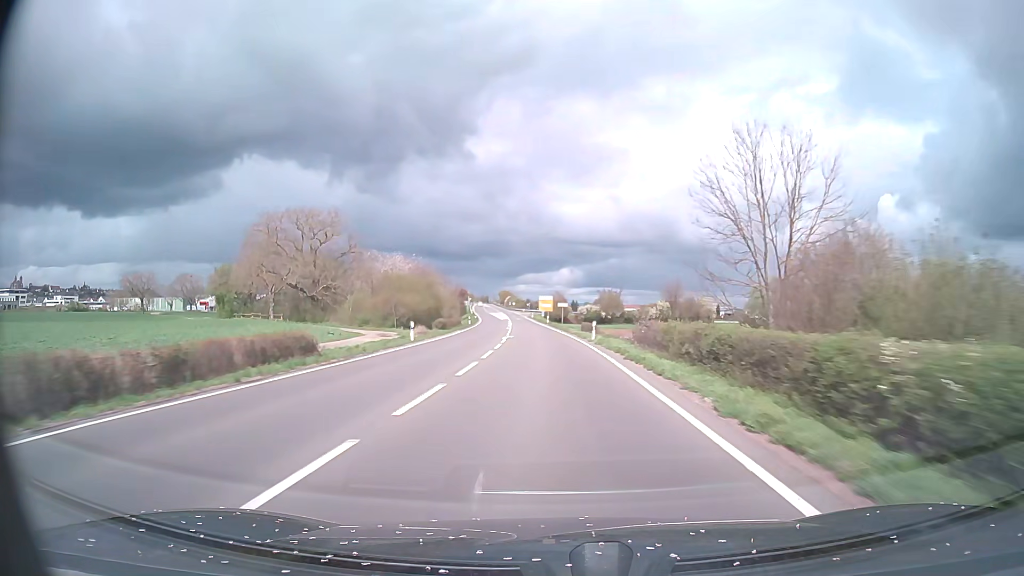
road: secondary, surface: asphalt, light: Day
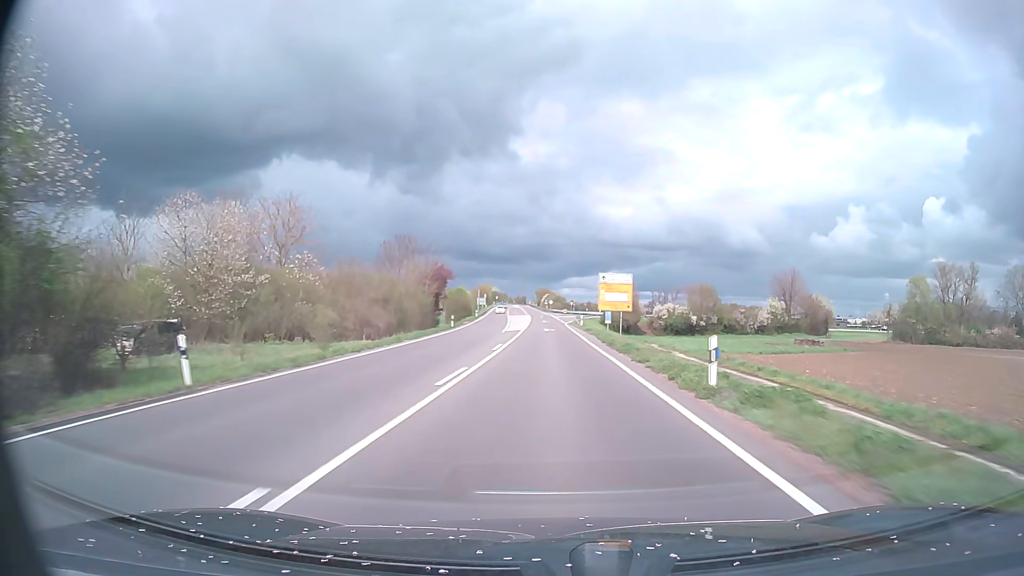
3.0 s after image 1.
(-2.7, +74.2) m; -4°
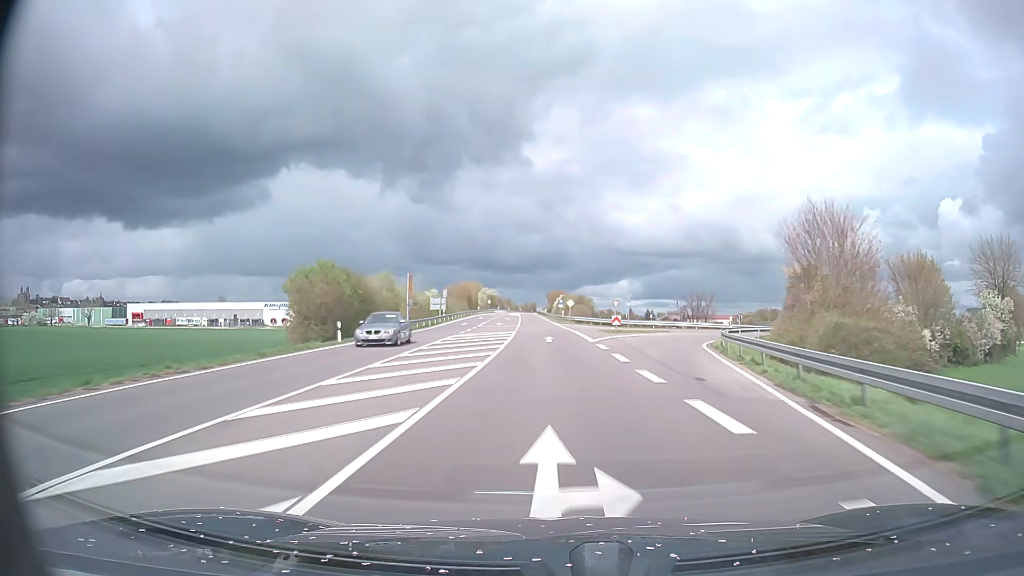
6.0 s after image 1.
(-0.9, +74.0) m; -1°
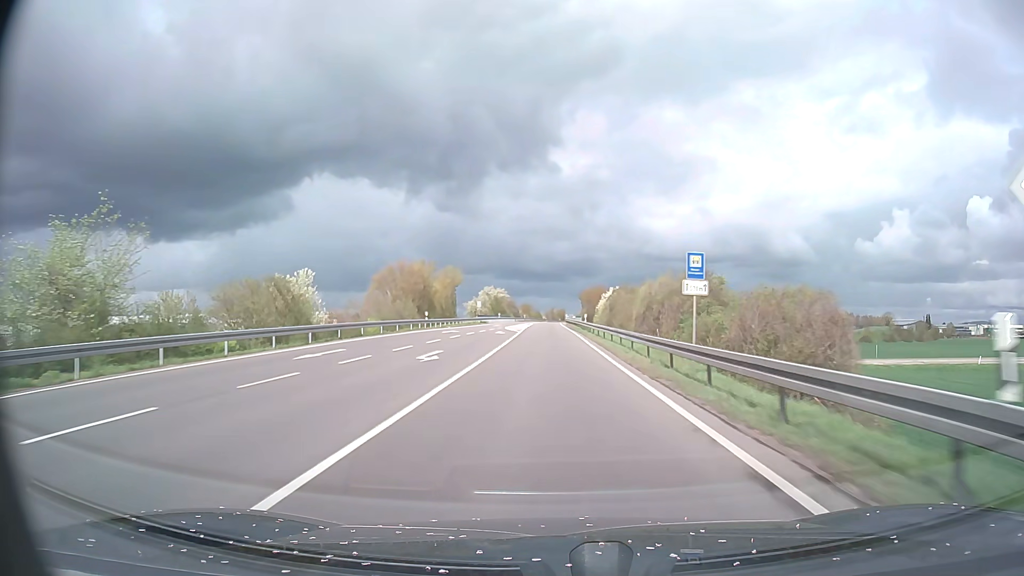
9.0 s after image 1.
(-1.7, +73.9) m; -2°
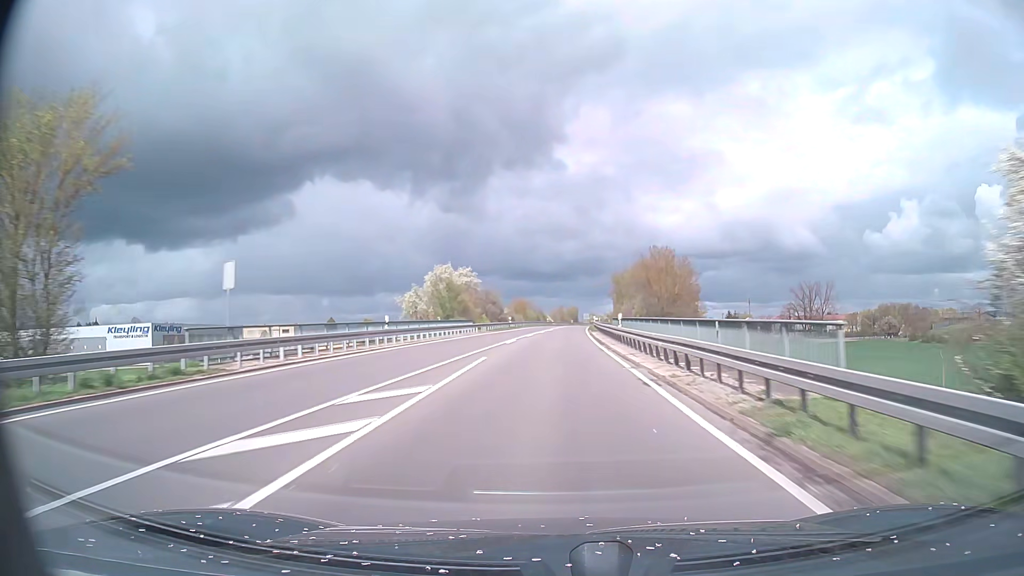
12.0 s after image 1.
(-0.9, +73.8) m; -1°
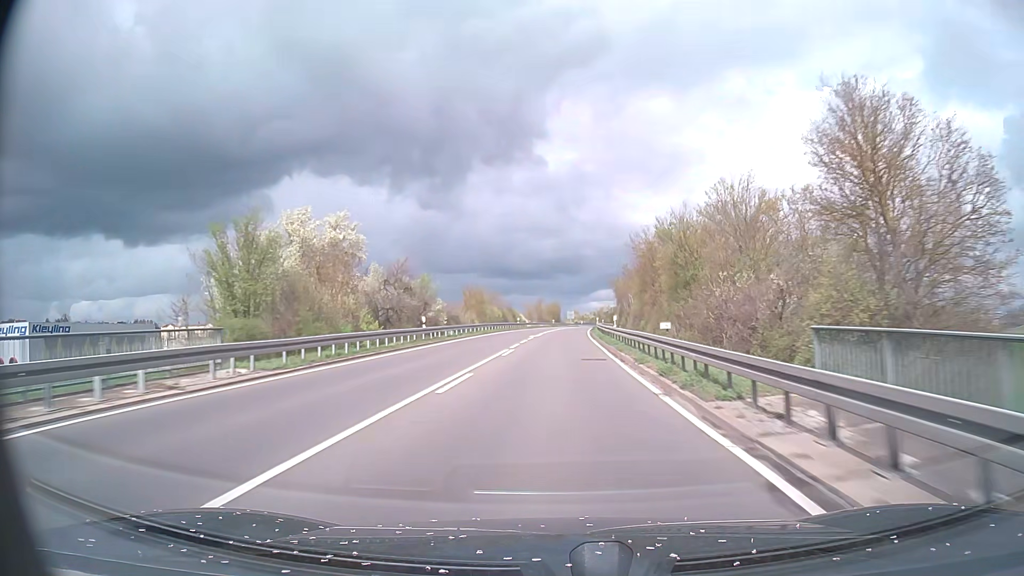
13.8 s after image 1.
(+0.5, +44.5) m; +2°
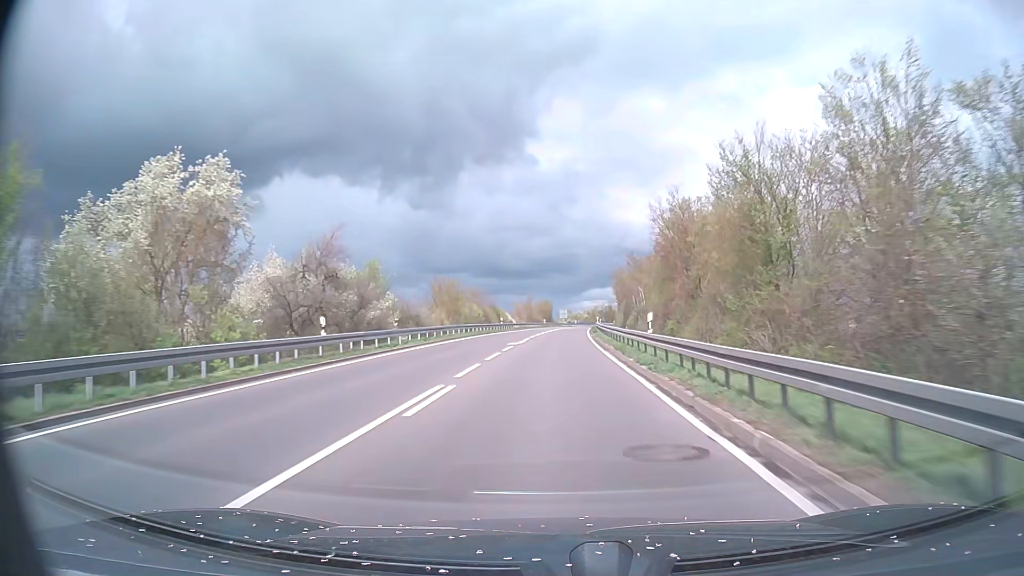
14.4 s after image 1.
(+0.1, +14.8) m; +1°
